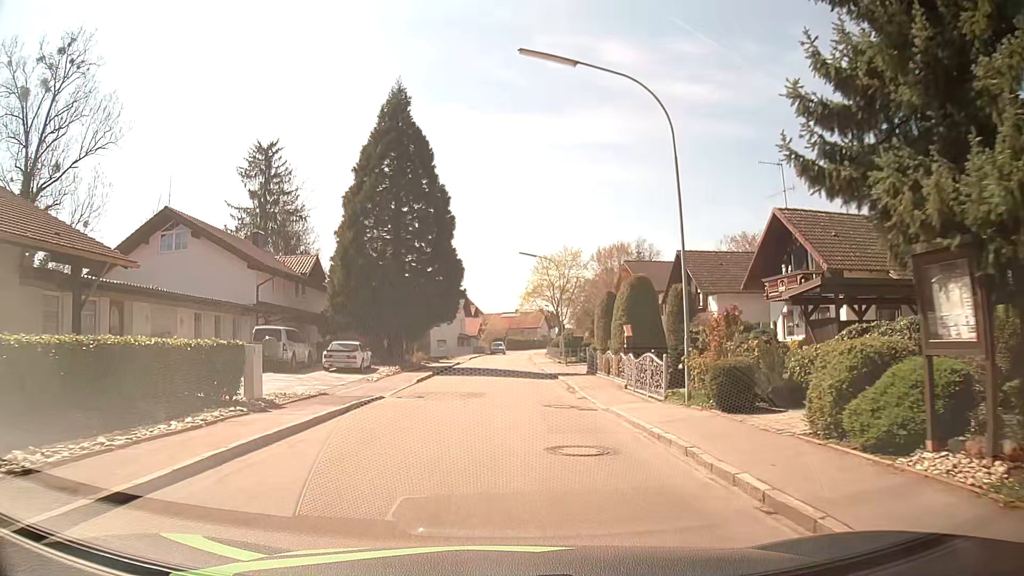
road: residential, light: Day
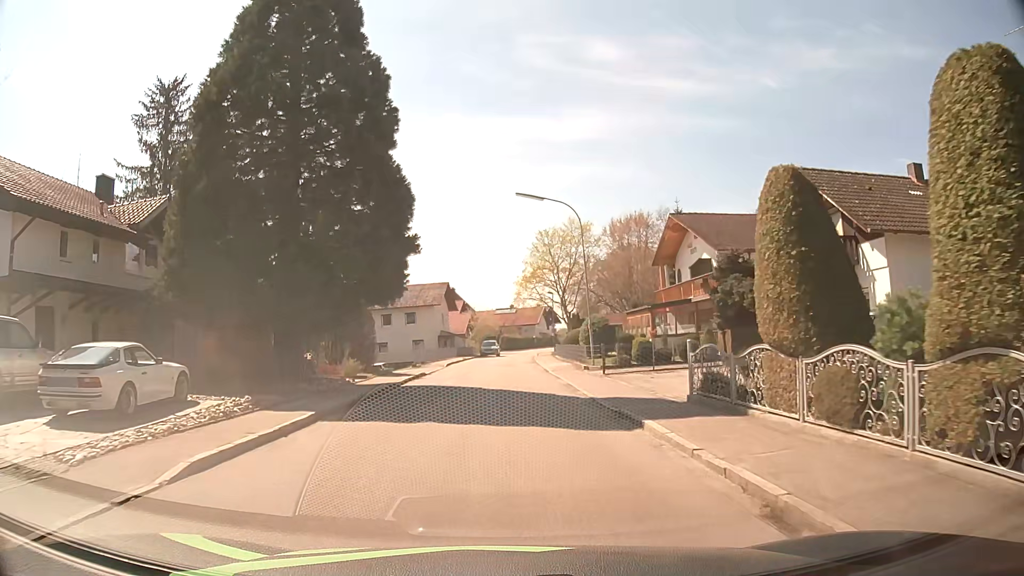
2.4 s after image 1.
(-0.1, +18.7) m; 0°
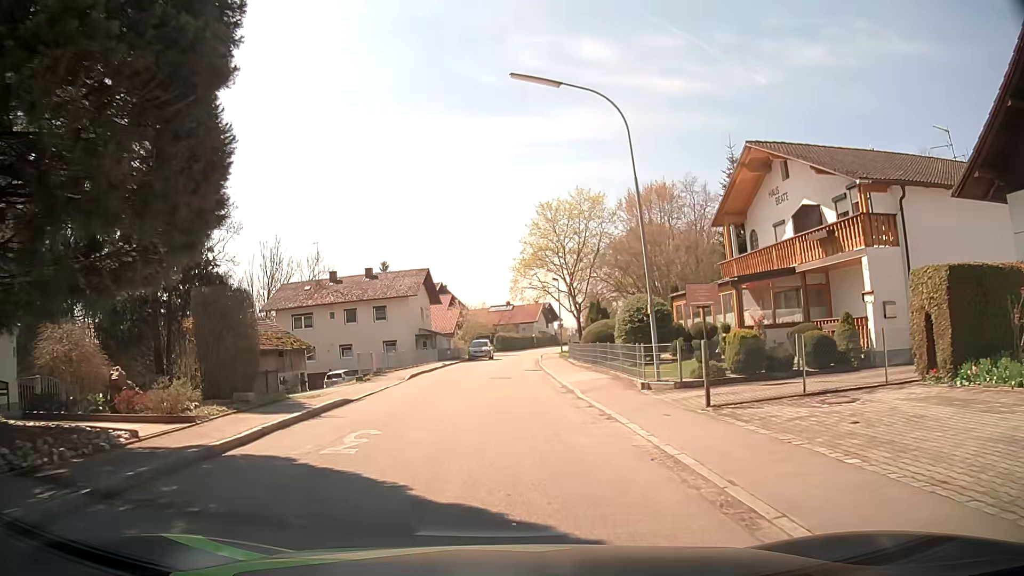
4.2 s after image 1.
(0.0, +14.0) m; 0°
